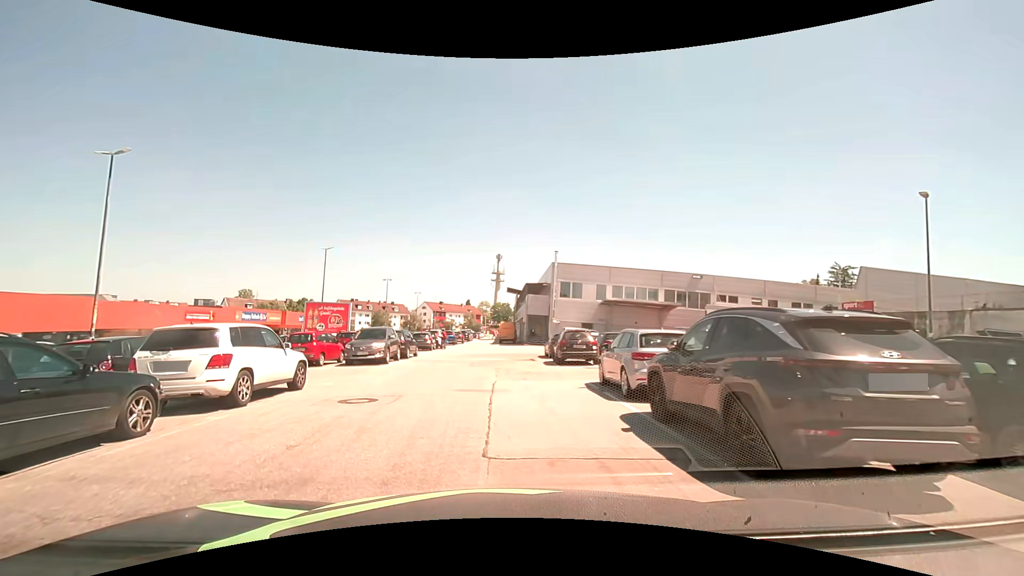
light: Day
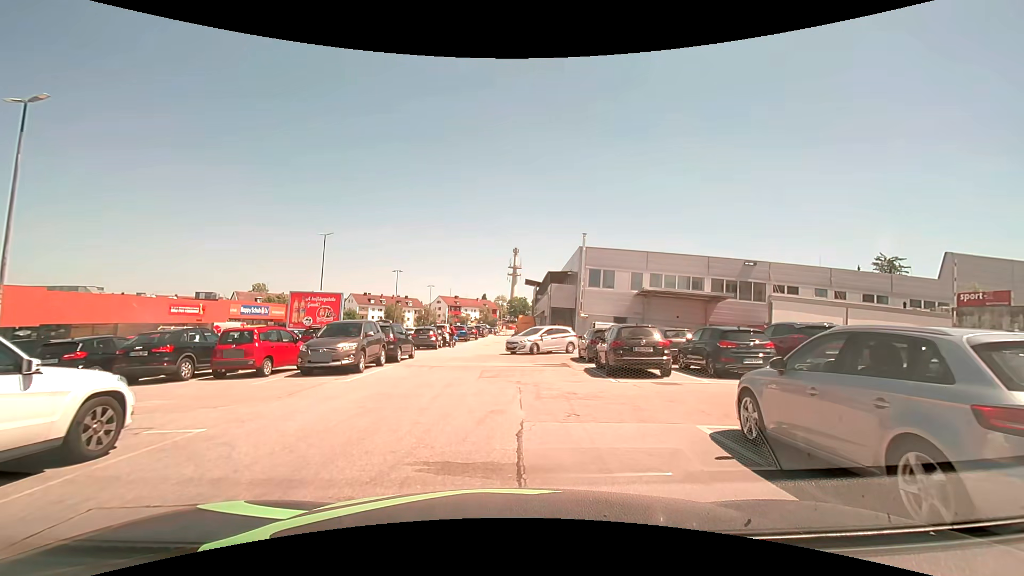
(-0.1, +7.0) m; -1°
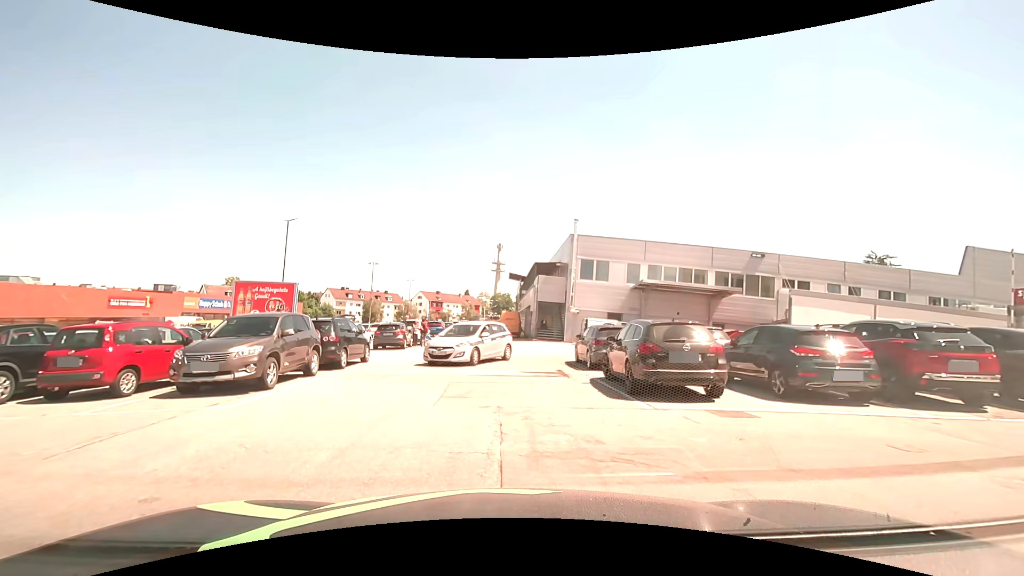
(+0.1, +4.6) m; +2°
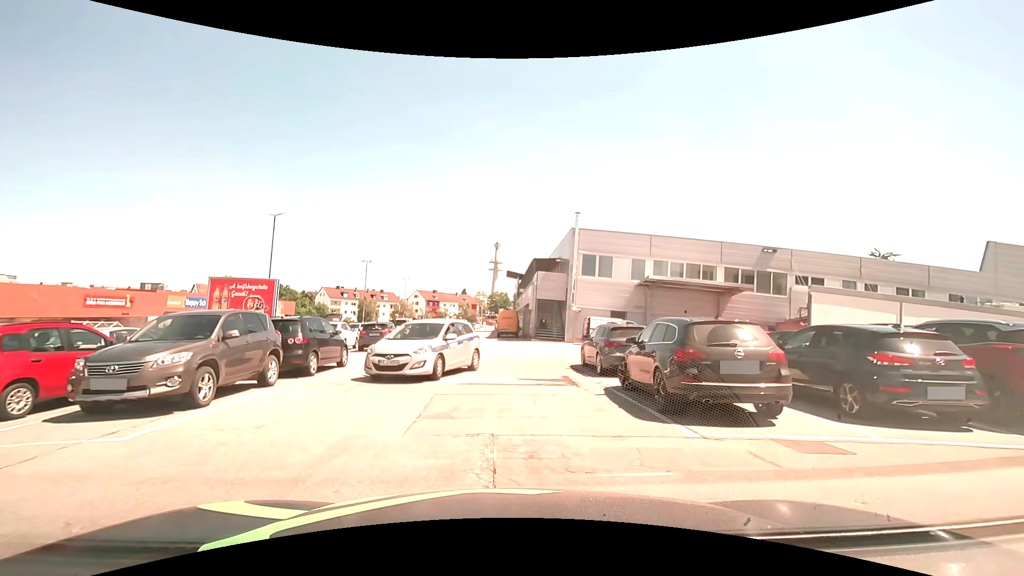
(0.0, +2.2) m; +1°
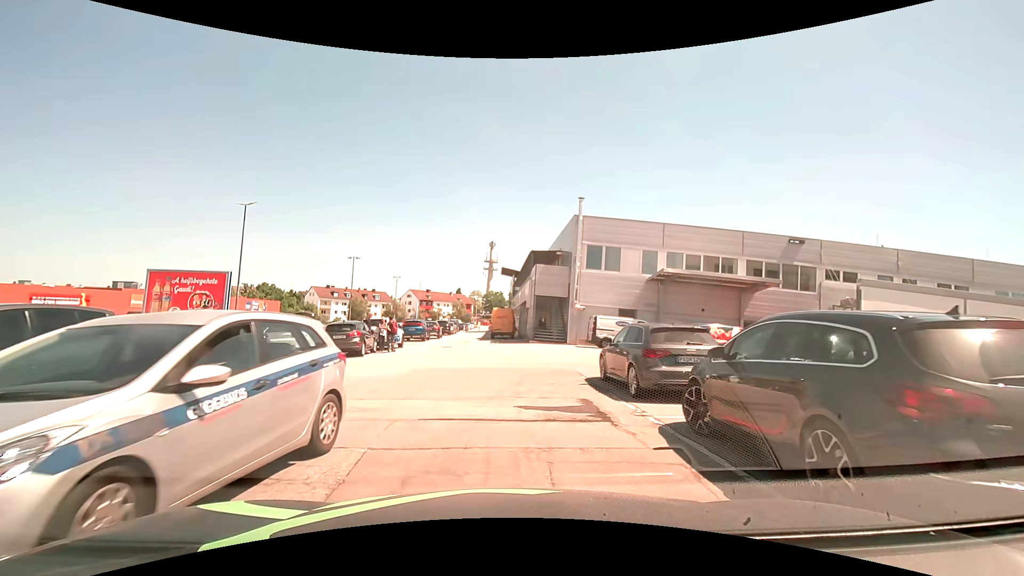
(0.0, +4.3) m; +1°
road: service
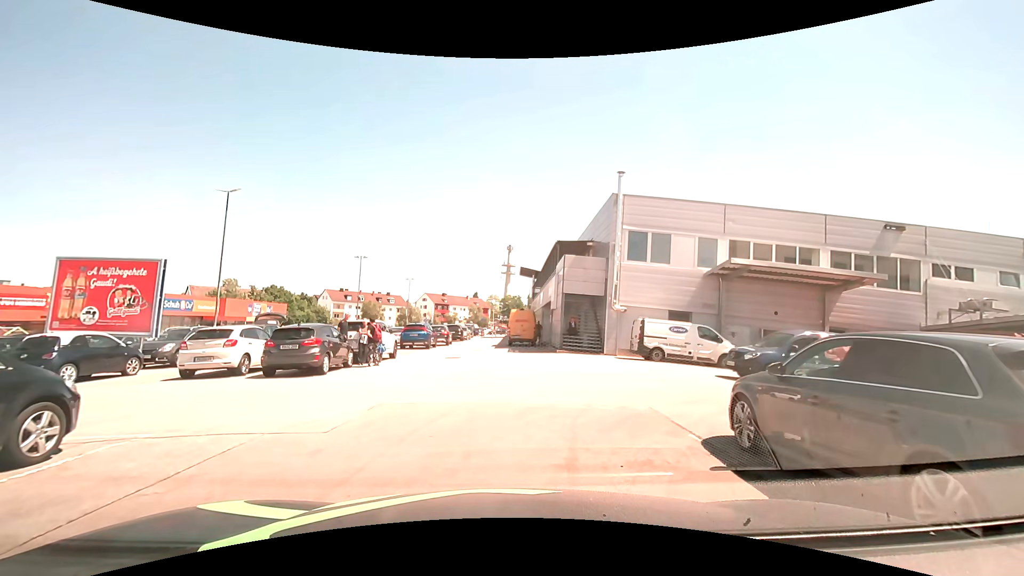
(-0.2, +6.3) m; -4°
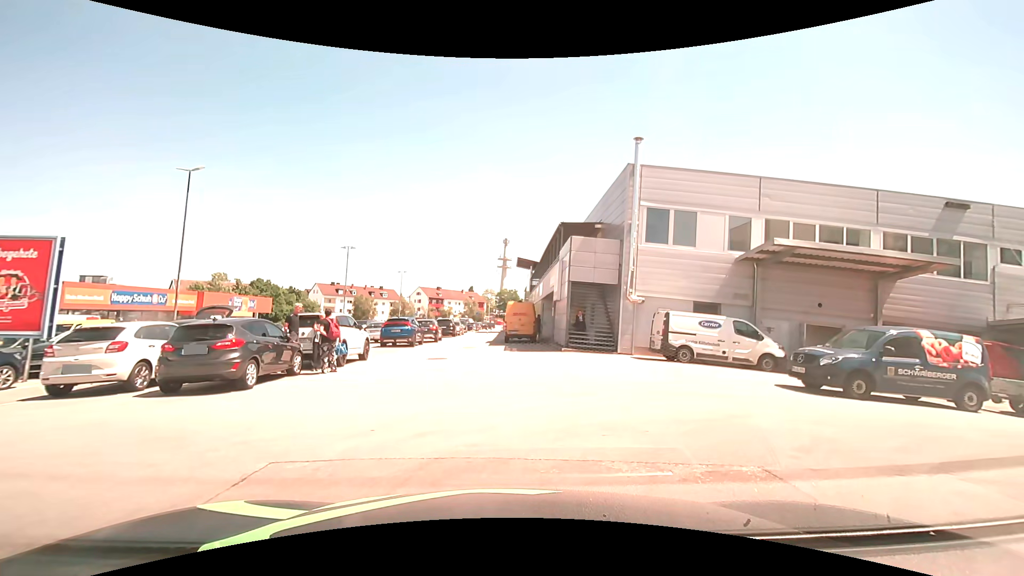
(0.0, +4.0) m; +2°
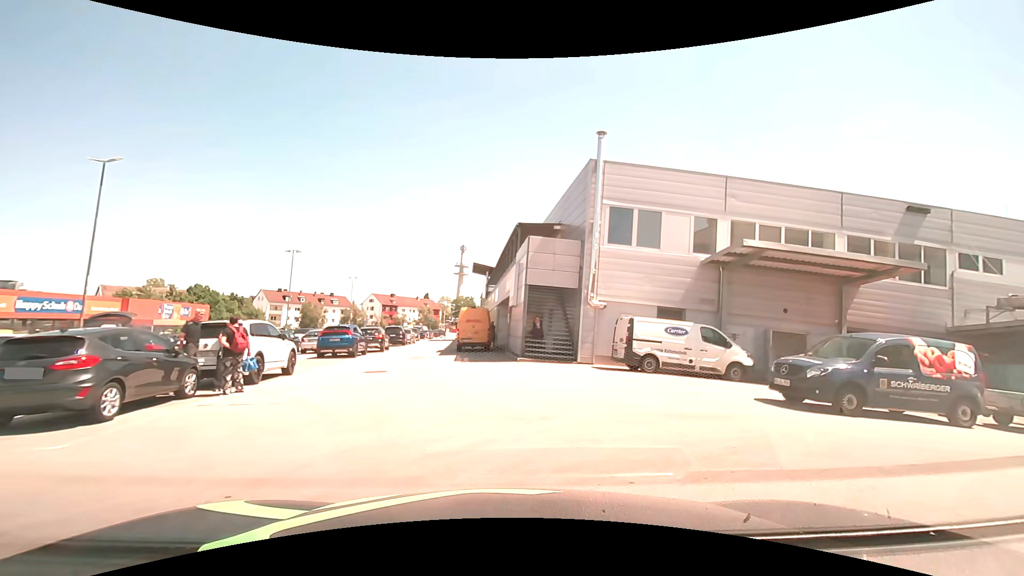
(0.0, +1.9) m; +3°
